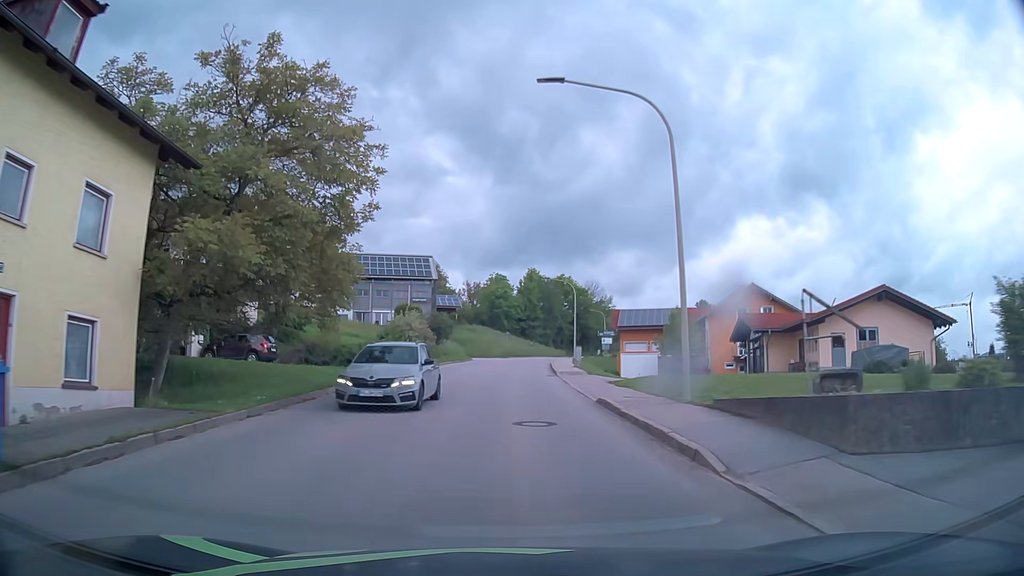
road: tertiary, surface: asphalt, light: Day
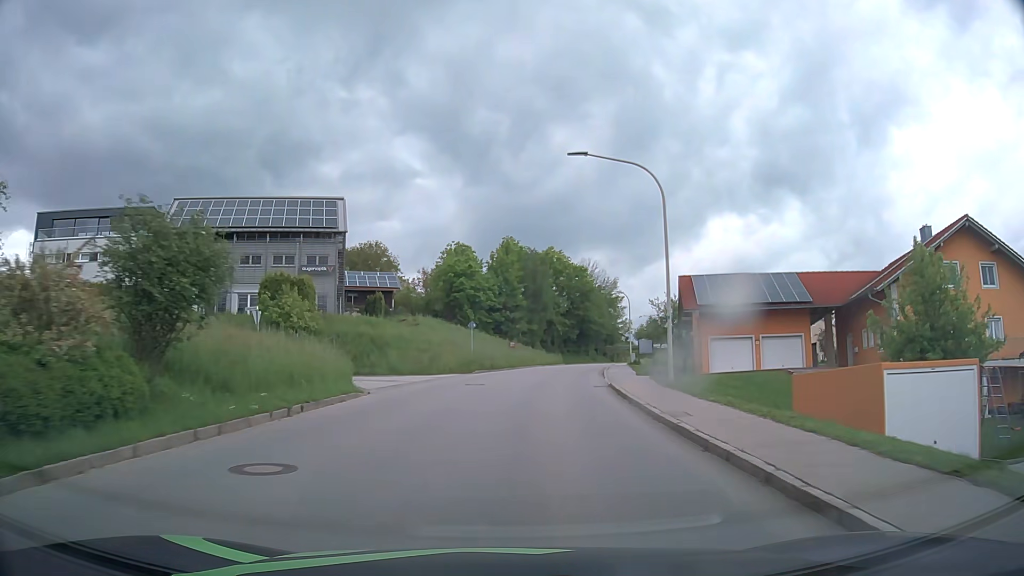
(+0.1, +39.7) m; +3°
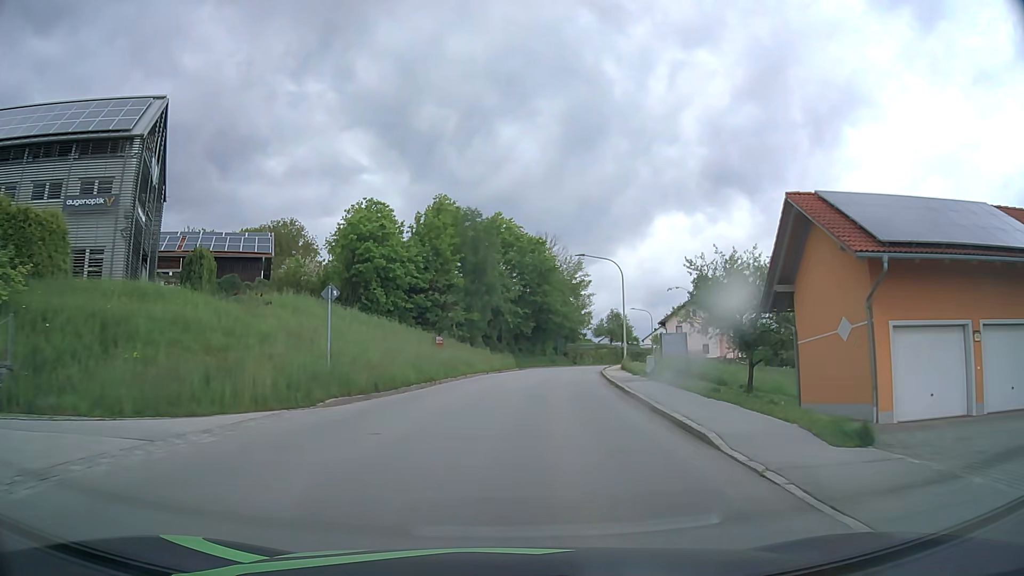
(+1.0, +23.7) m; +5°
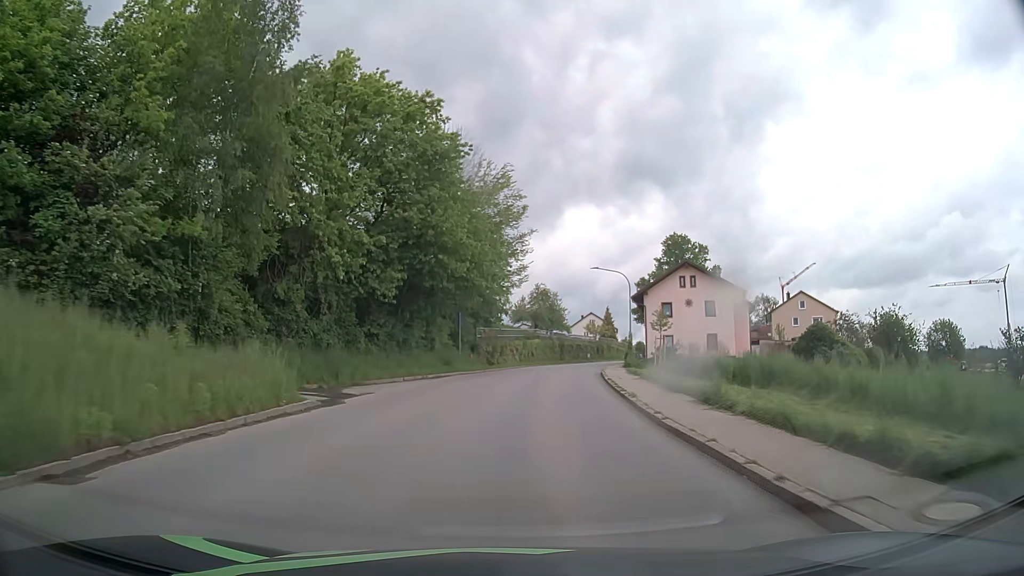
(+2.8, +39.6) m; +8°
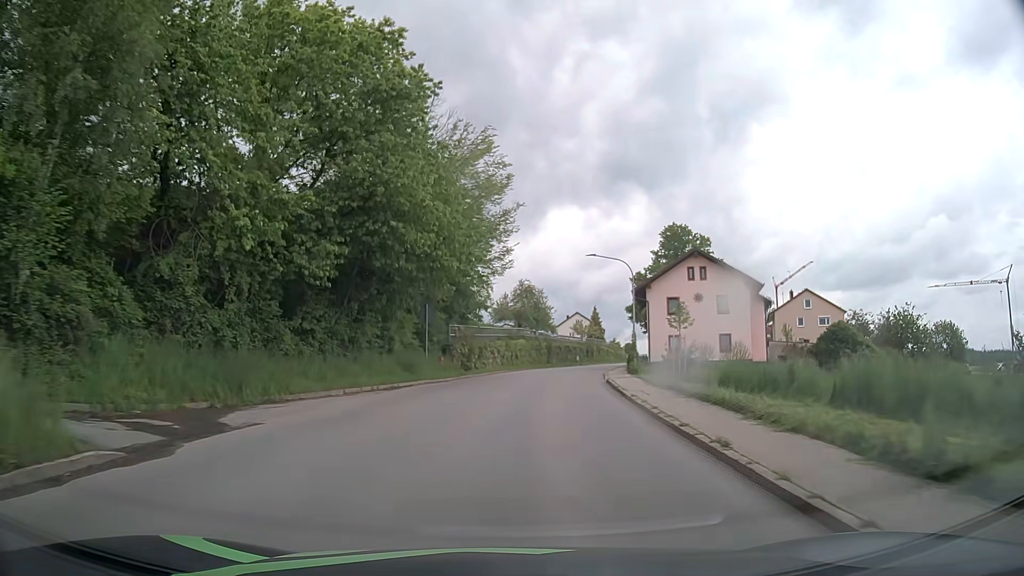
(+0.1, +8.0) m; +1°
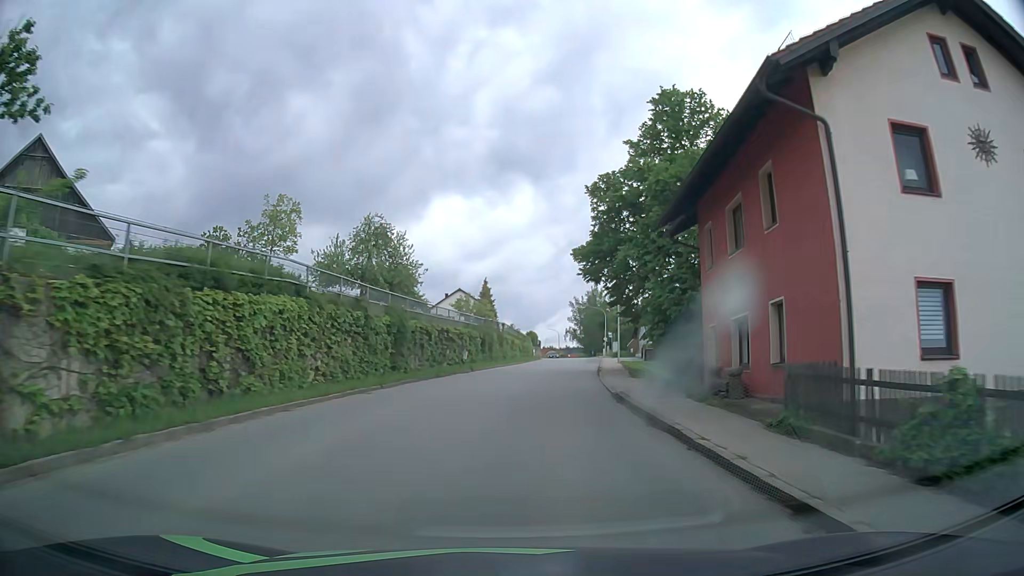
(+3.4, +39.7) m; +10°
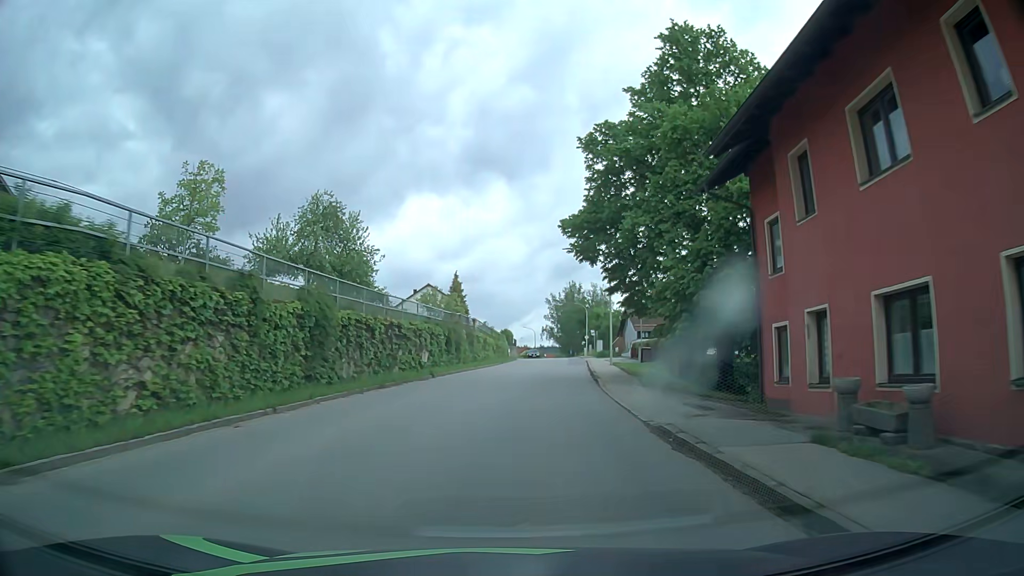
(+0.2, +8.0) m; +3°
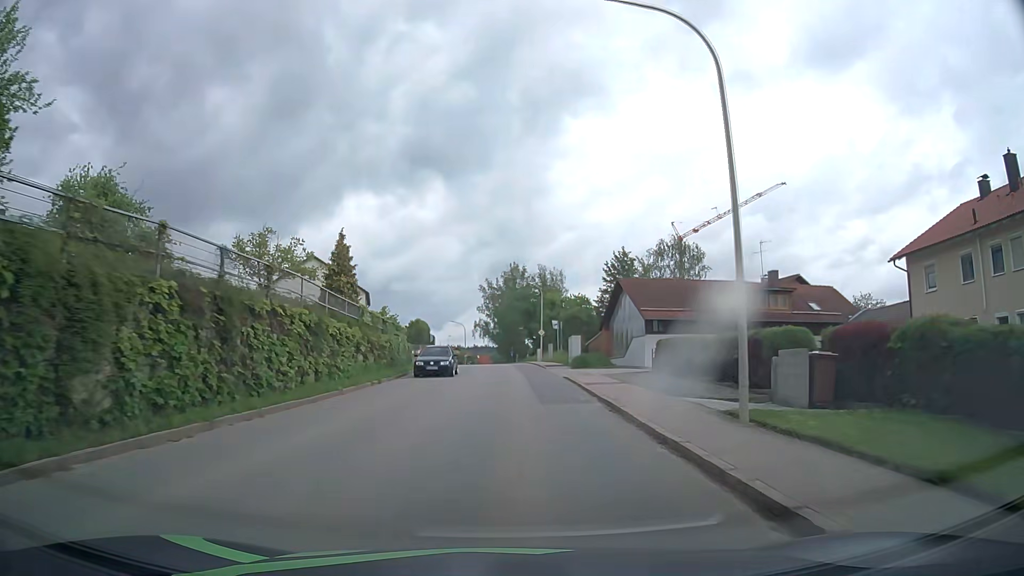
(+1.7, +31.8) m; +6°
(0, +10) (0, +20) (0, +30) (0, +40) (-1, +50) (-1, +60) (-2, +70) (-4, +80) (-6, +90) (-8, +99) m
